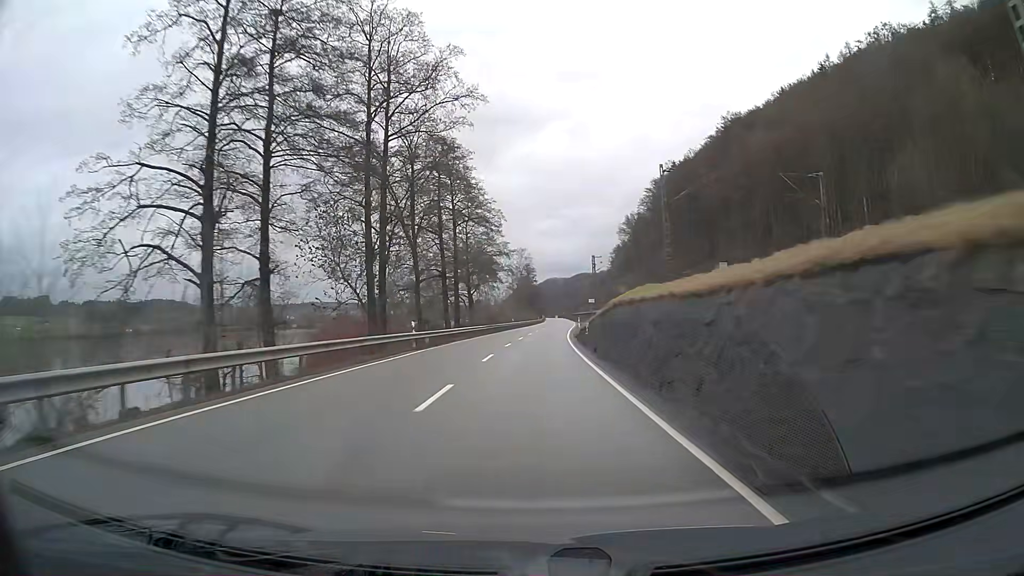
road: primary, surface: asphalt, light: Day
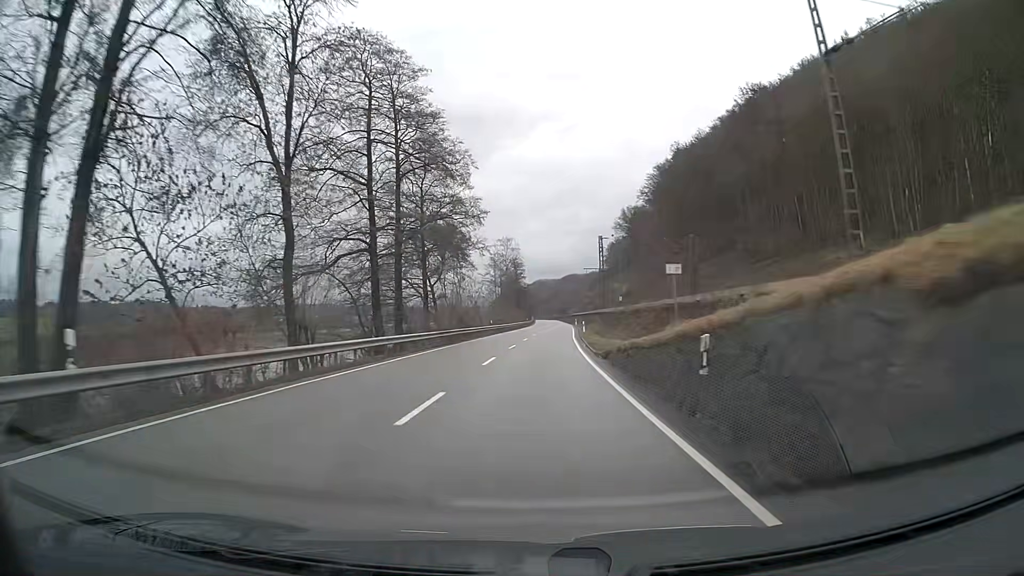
(+0.2, +25.1) m; +1°
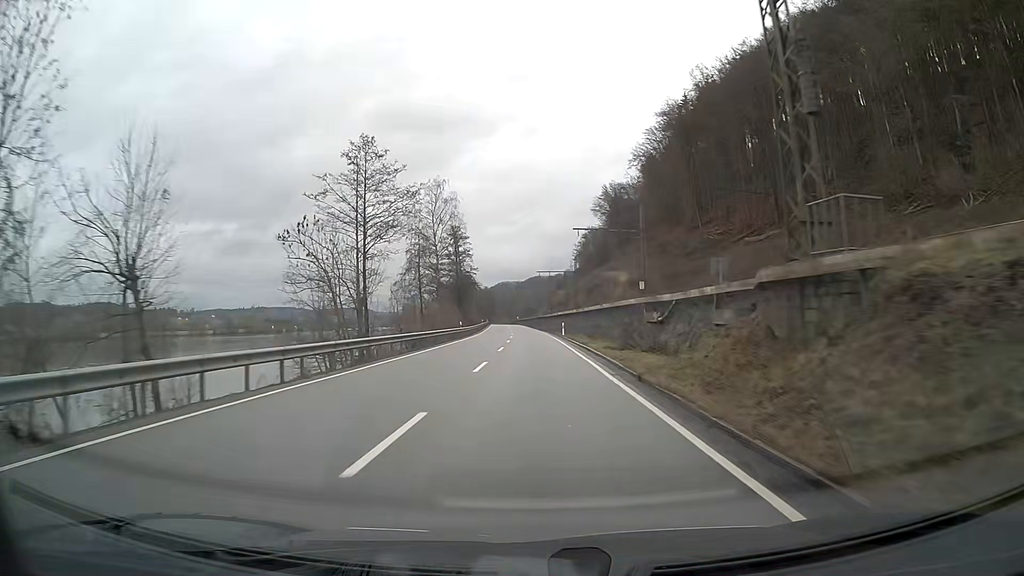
(+1.8, +62.5) m; +3°
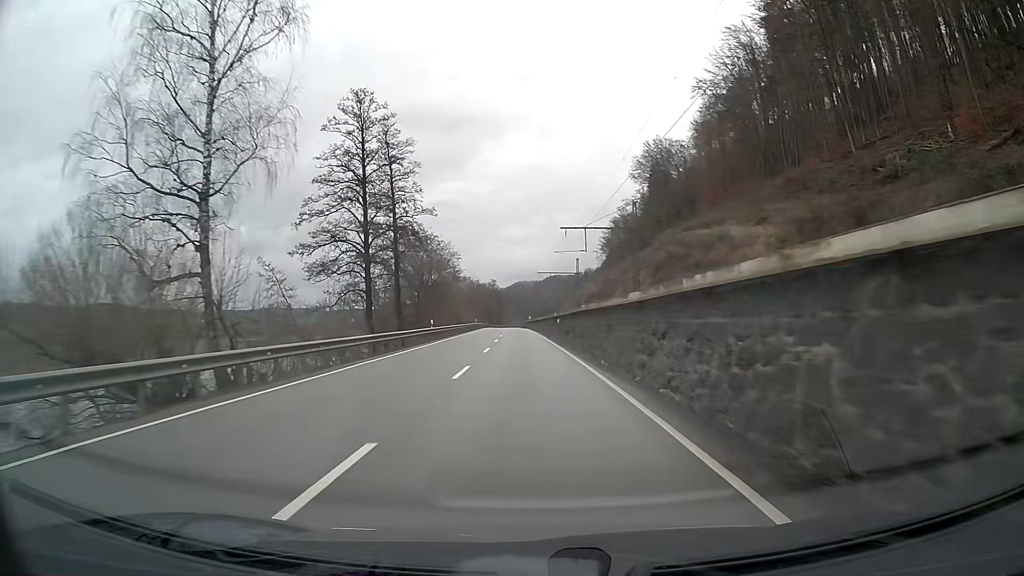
(-0.4, +62.4) m; -2°
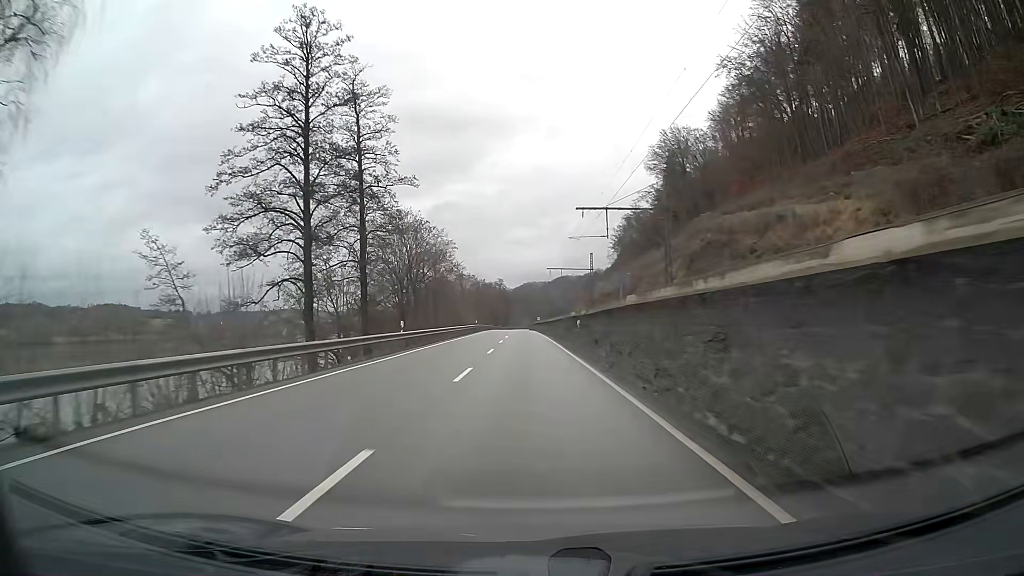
(-0.1, +12.5) m; -1°
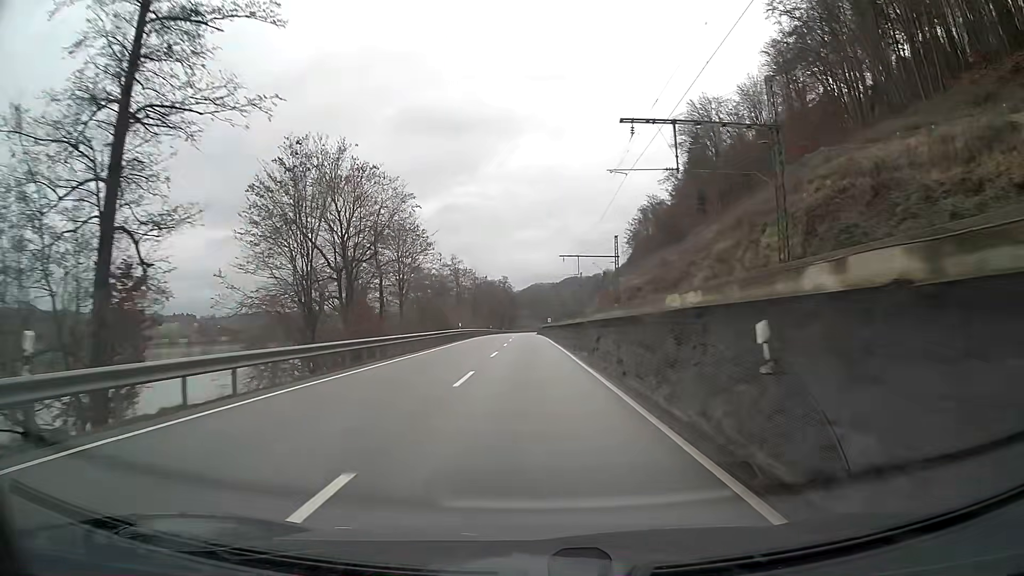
(-0.2, +24.9) m; -1°
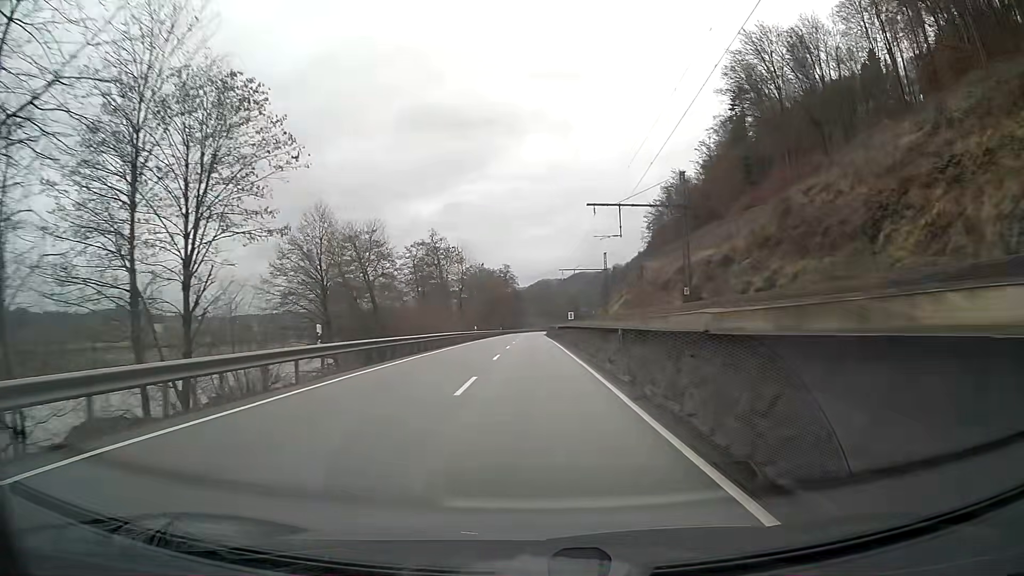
(-0.2, +37.4) m; -1°
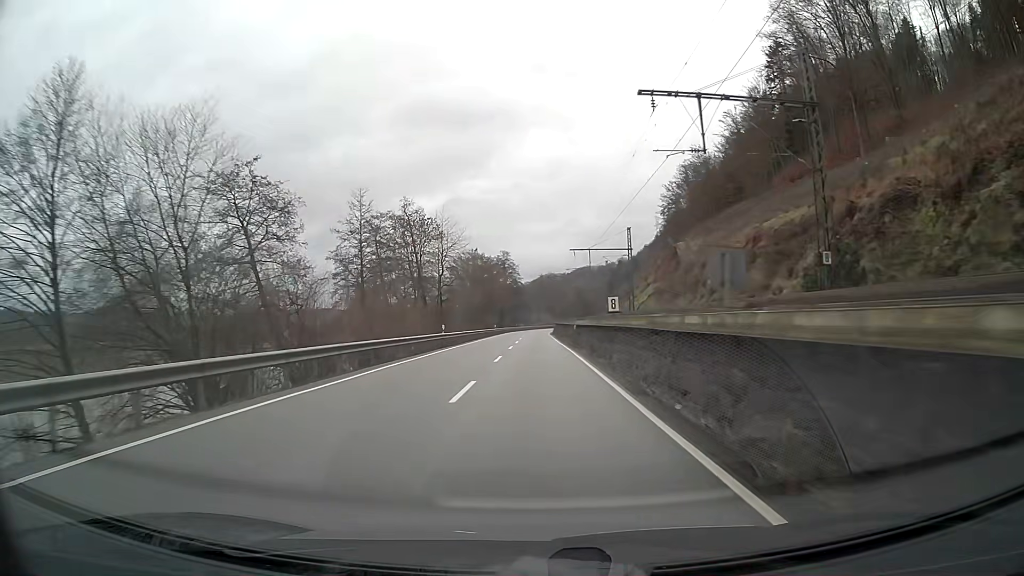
(-0.1, +25.0) m; 0°
